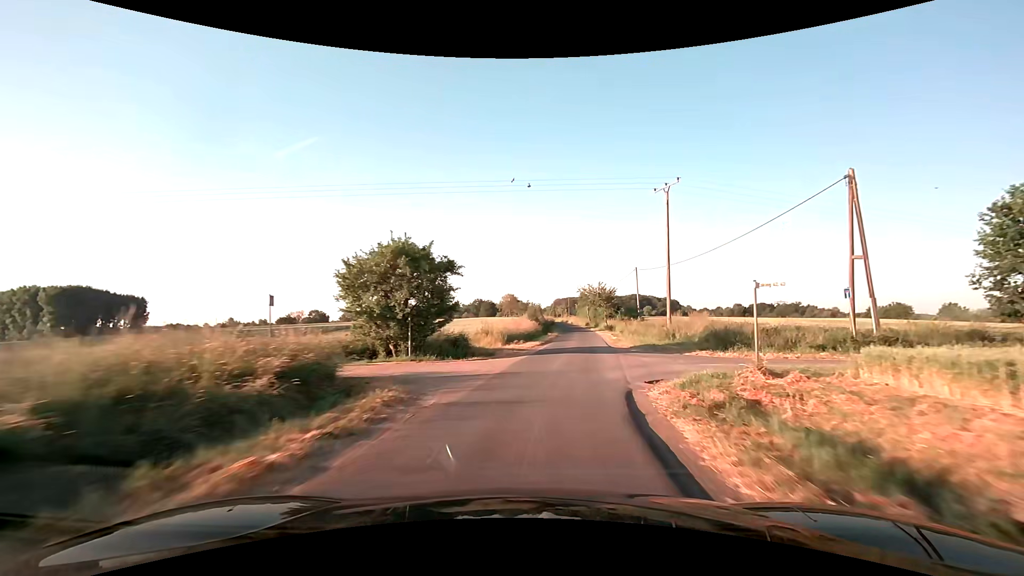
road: unclassified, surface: asphalt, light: Day
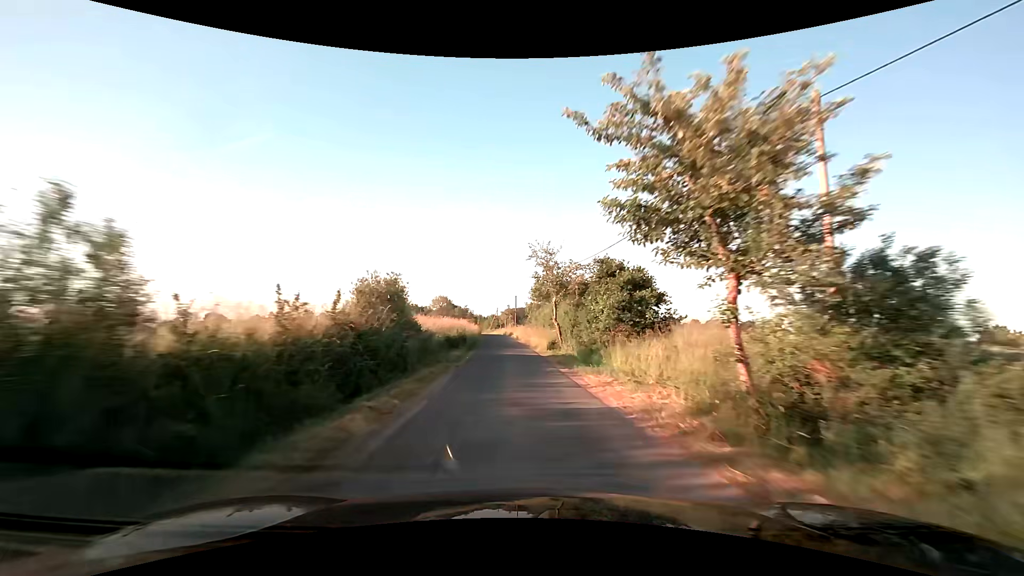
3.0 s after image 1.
(+5.9, +49.6) m; +6°
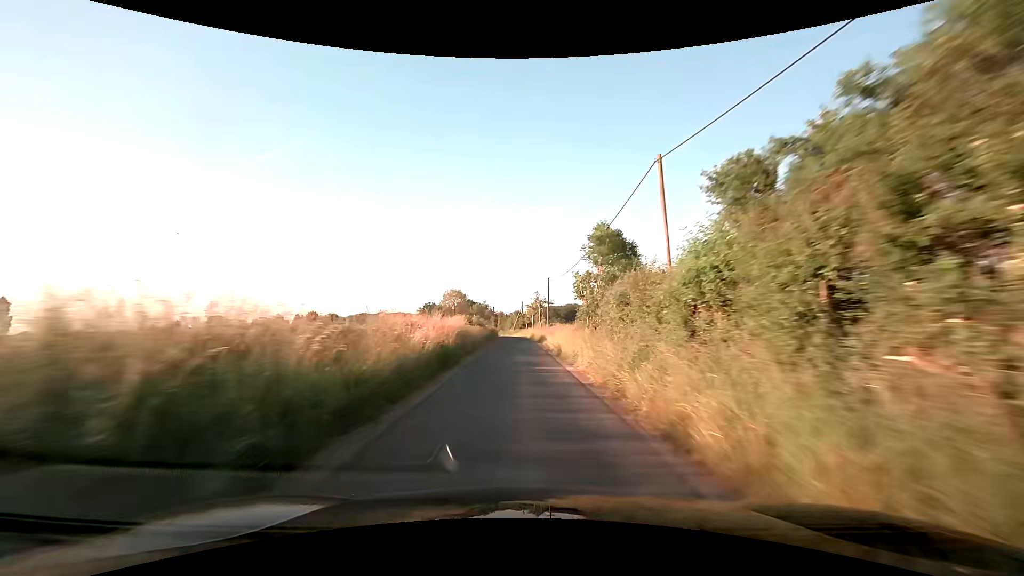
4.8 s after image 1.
(-0.9, +32.0) m; -4°
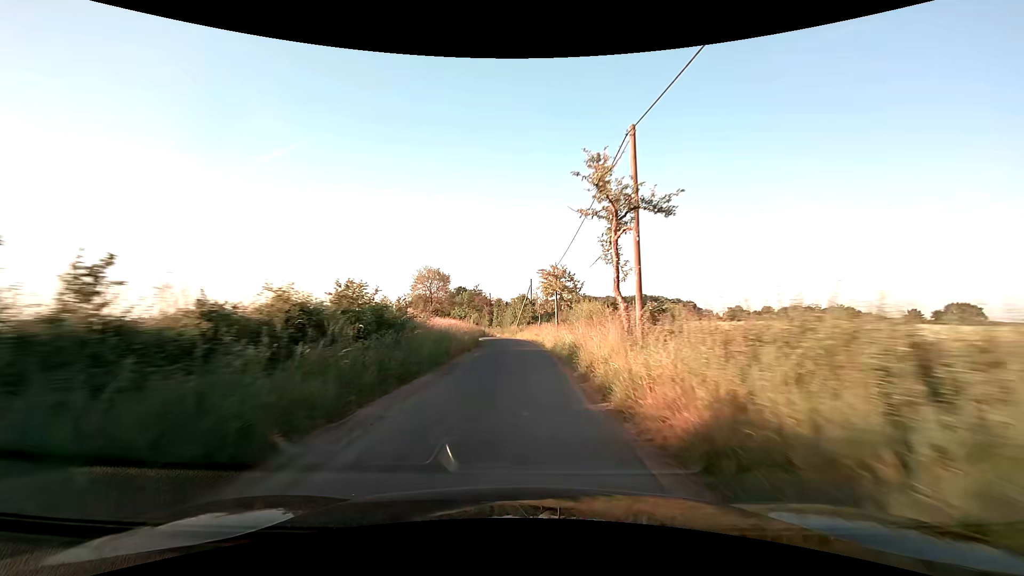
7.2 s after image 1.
(+0.1, +43.0) m; -1°
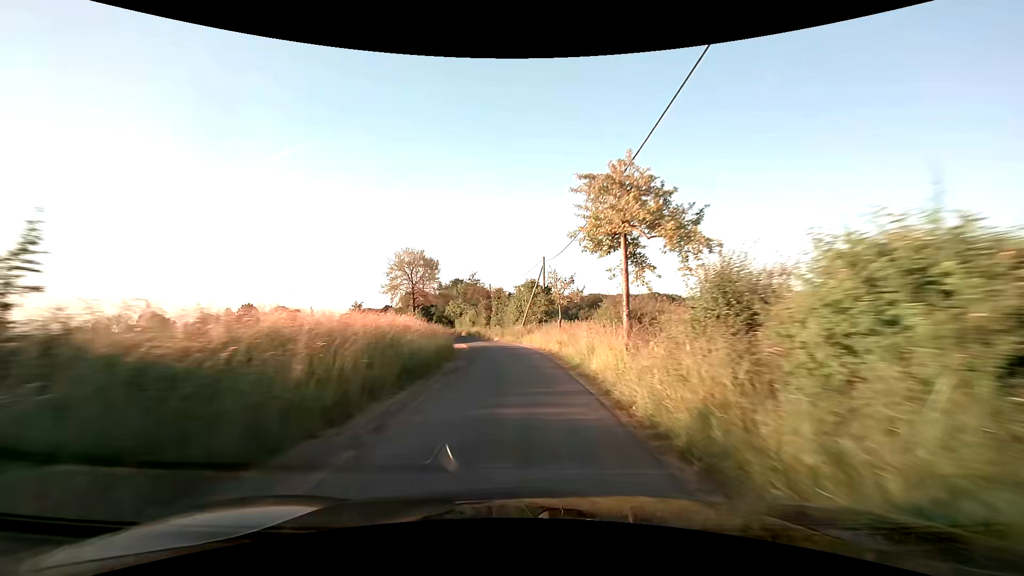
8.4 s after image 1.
(-0.2, +20.3) m; -1°
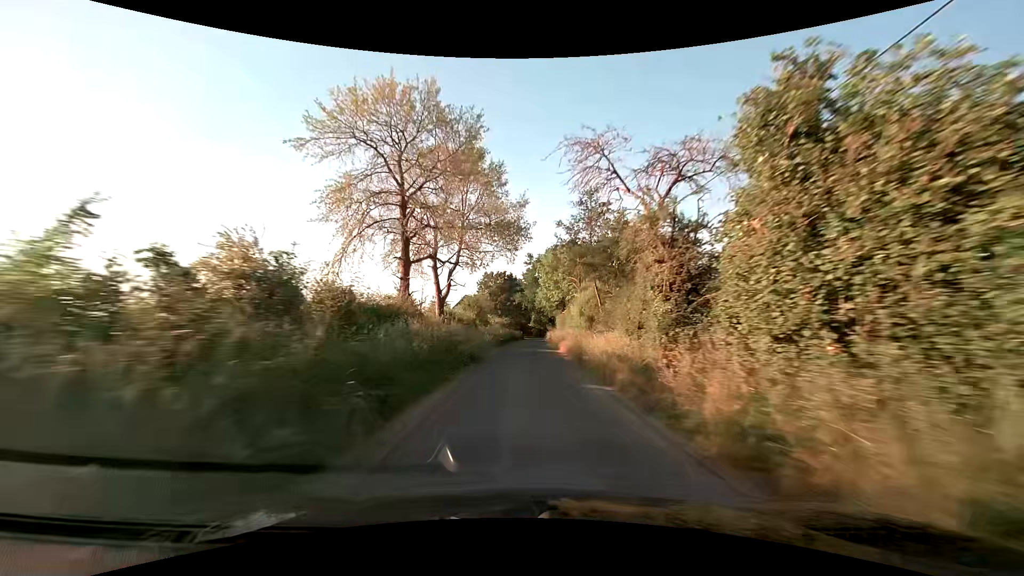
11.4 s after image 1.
(-4.8, +49.1) m; -12°
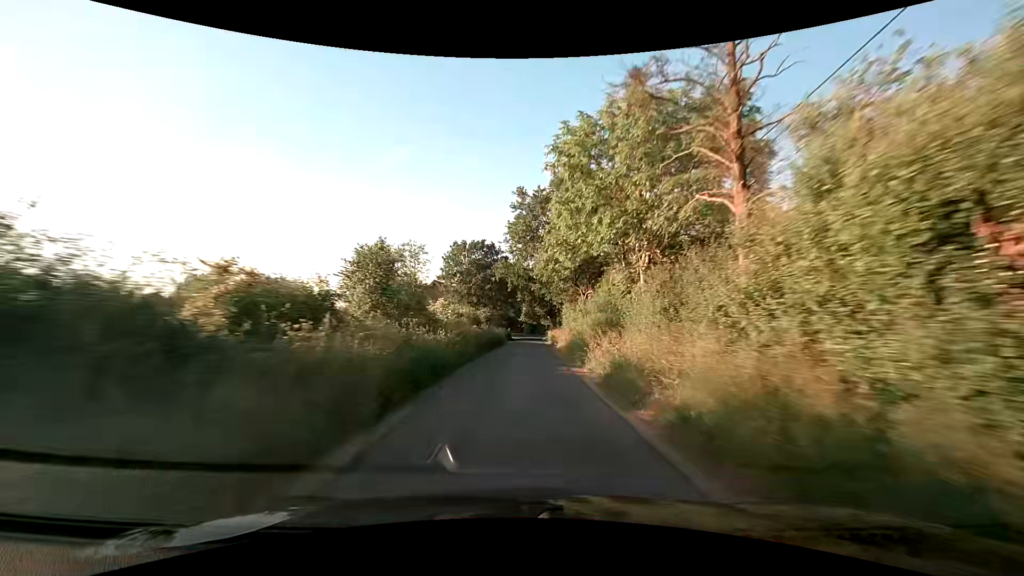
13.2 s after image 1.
(0.0, +30.3) m; +1°
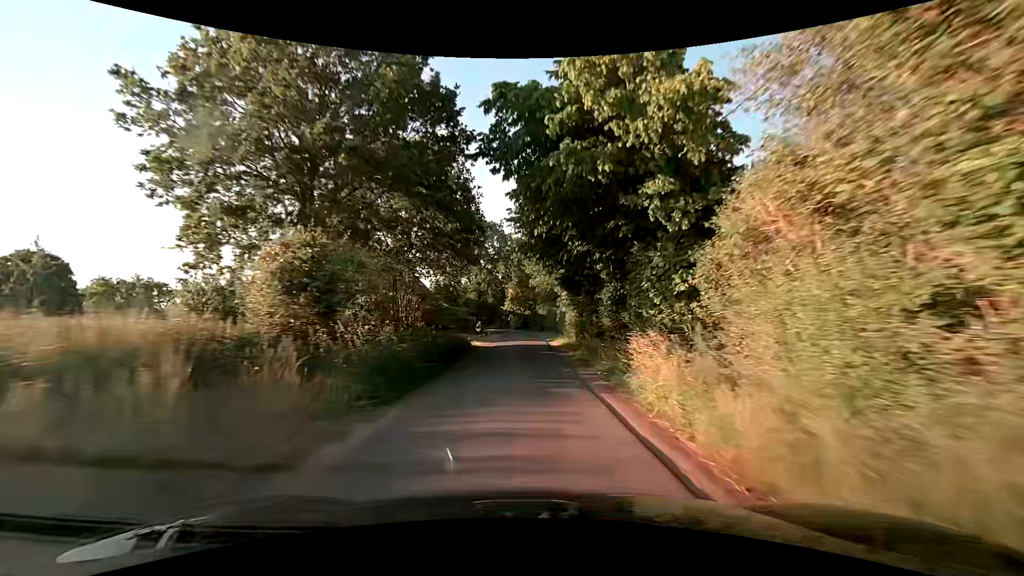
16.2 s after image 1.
(+0.5, +46.1) m; +1°
(0, +10) (0, +20) (0, +30) (+1, +40) (+1, +50) (+1, +60) (0, +70) (-3, +79) (-9, +88) (-17, +93) m
